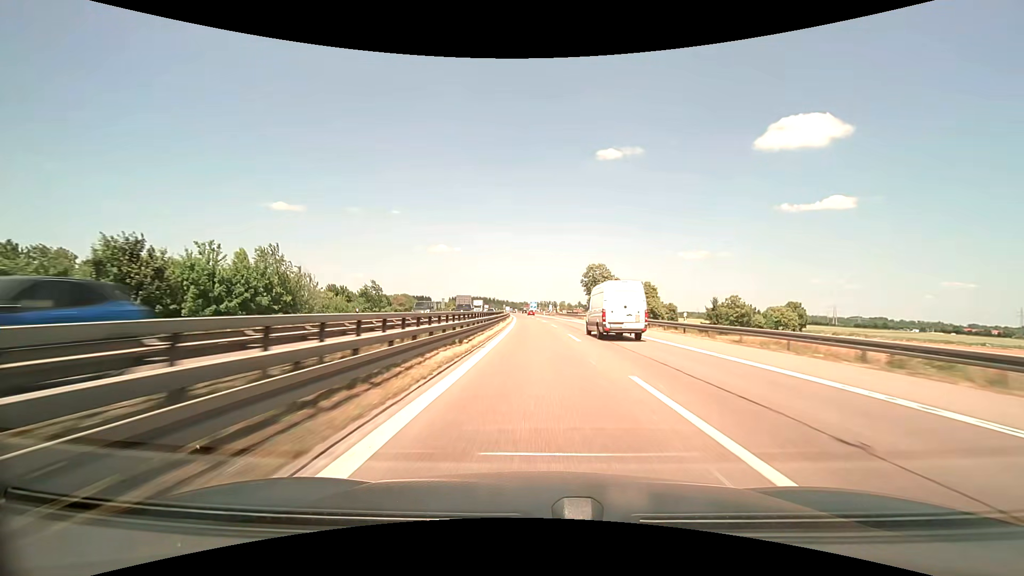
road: motorway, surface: asphalt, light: Day
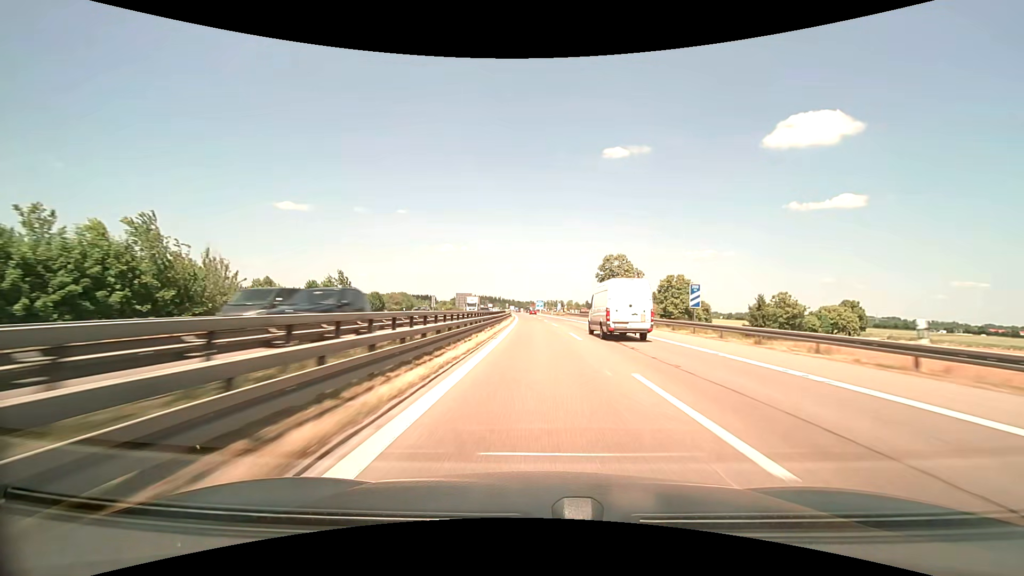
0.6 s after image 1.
(-0.1, +17.6) m; -1°
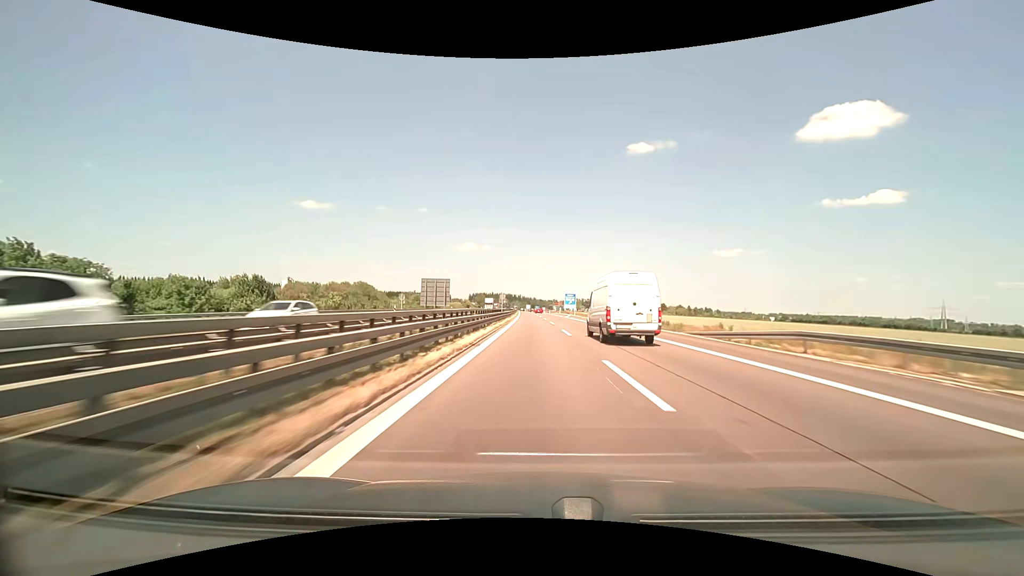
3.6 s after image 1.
(-1.9, +87.4) m; -3°
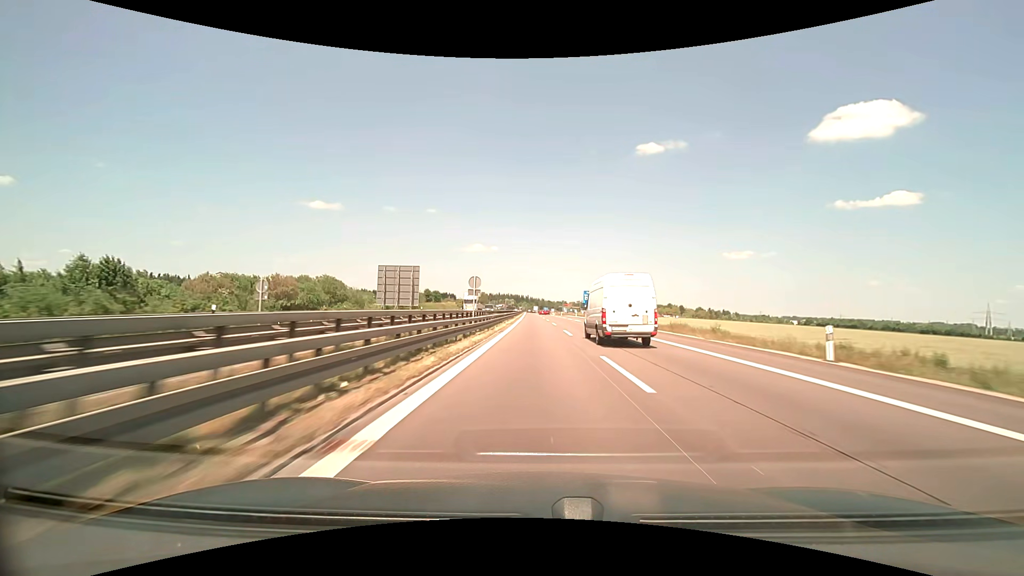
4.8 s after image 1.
(-0.3, +34.6) m; -1°
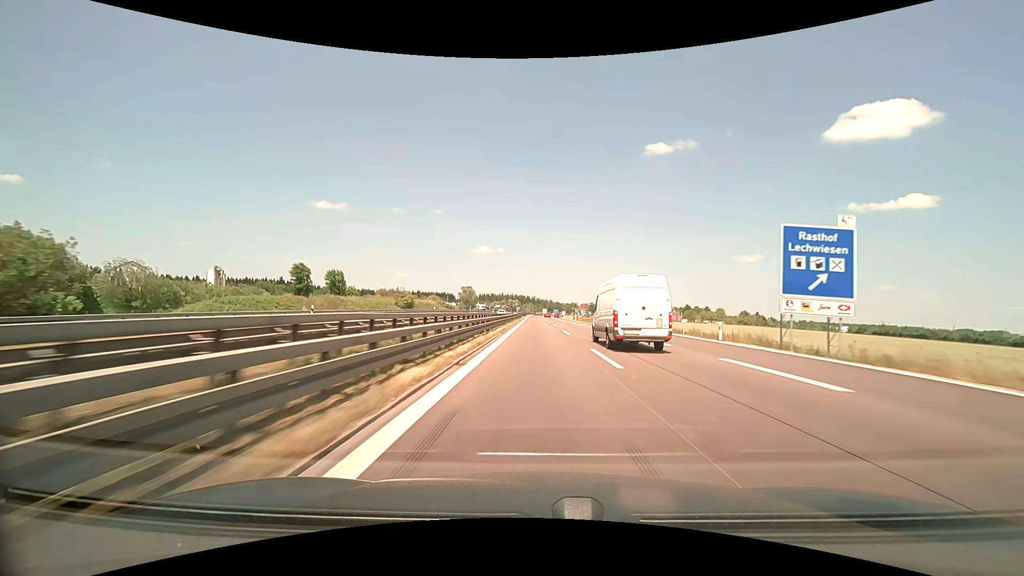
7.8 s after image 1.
(-1.0, +86.6) m; -1°
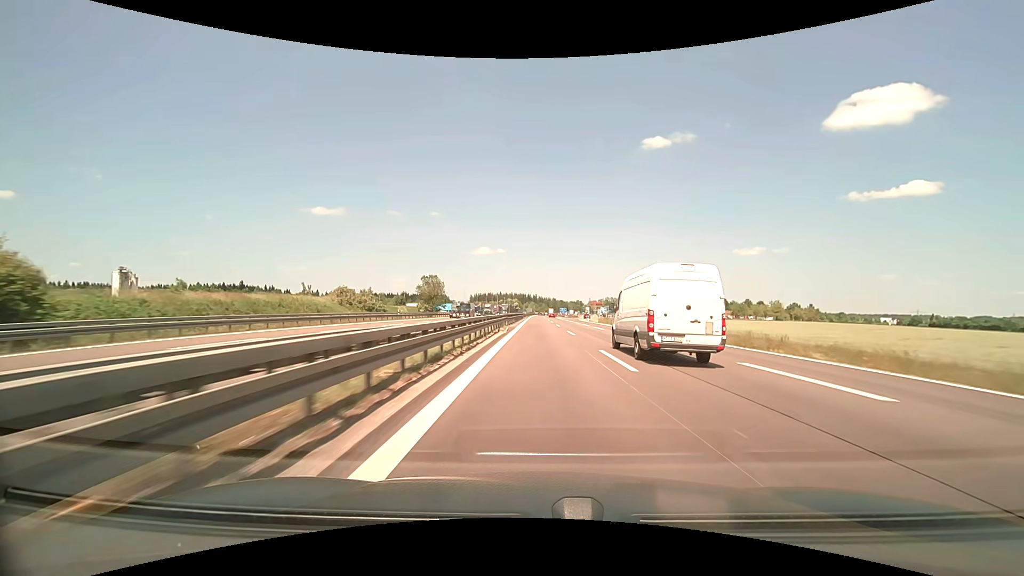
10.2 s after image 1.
(-0.7, +73.3) m; -1°
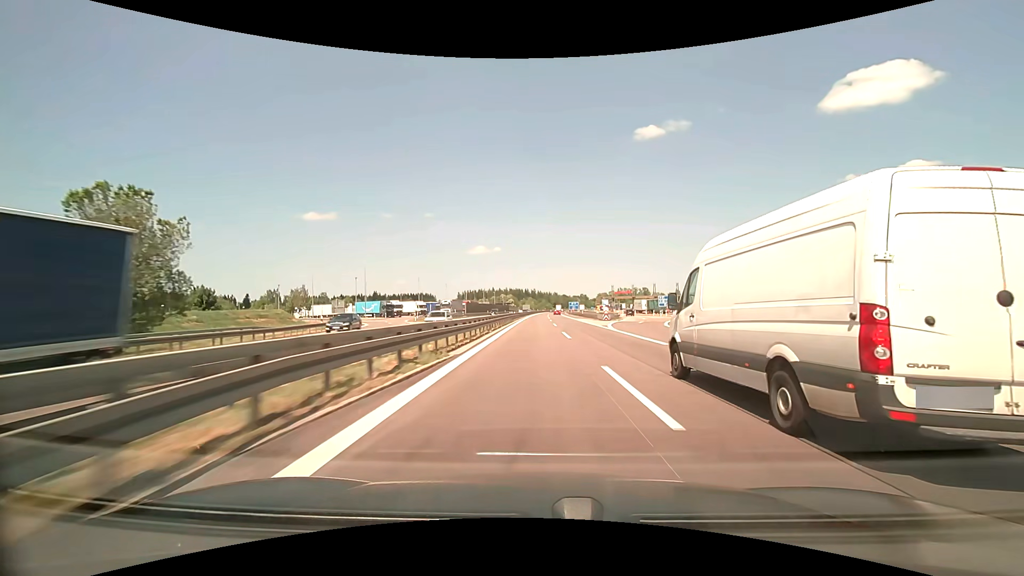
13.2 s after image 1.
(+0.8, +96.2) m; 0°
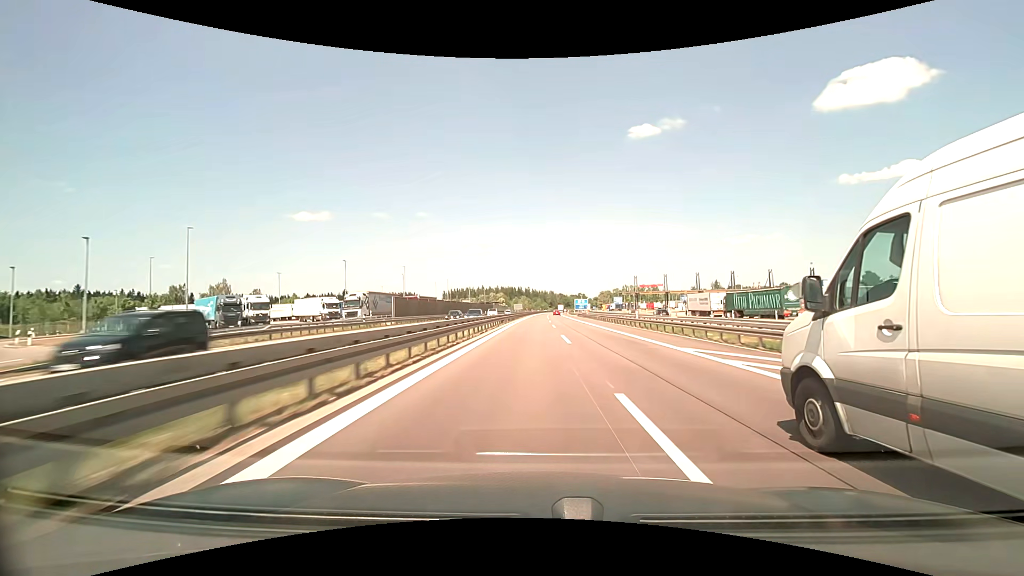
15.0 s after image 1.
(+0.3, +58.2) m; +1°
(0, +10) (0, +20) (0, +30) (0, +40) (0, +50) (0, +60) (0, +70) (0, +80) (0, +90) (0, +100) m
